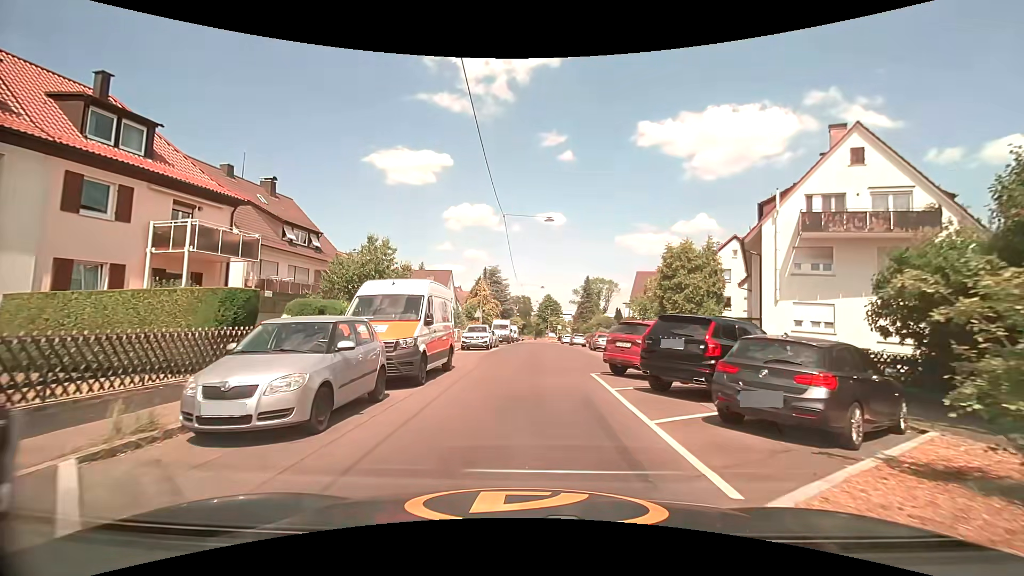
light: Day
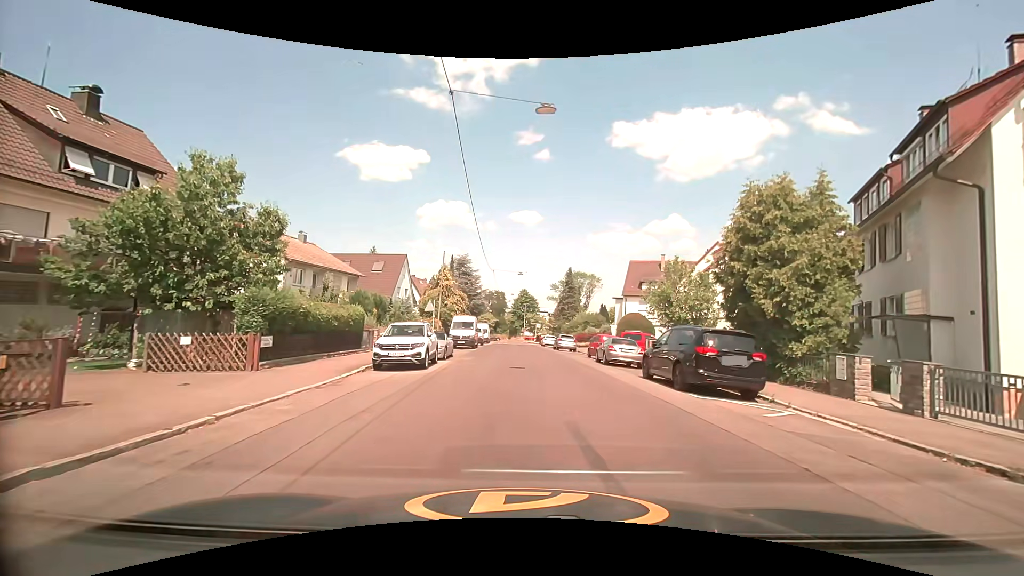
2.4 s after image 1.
(+0.1, +14.0) m; +3°
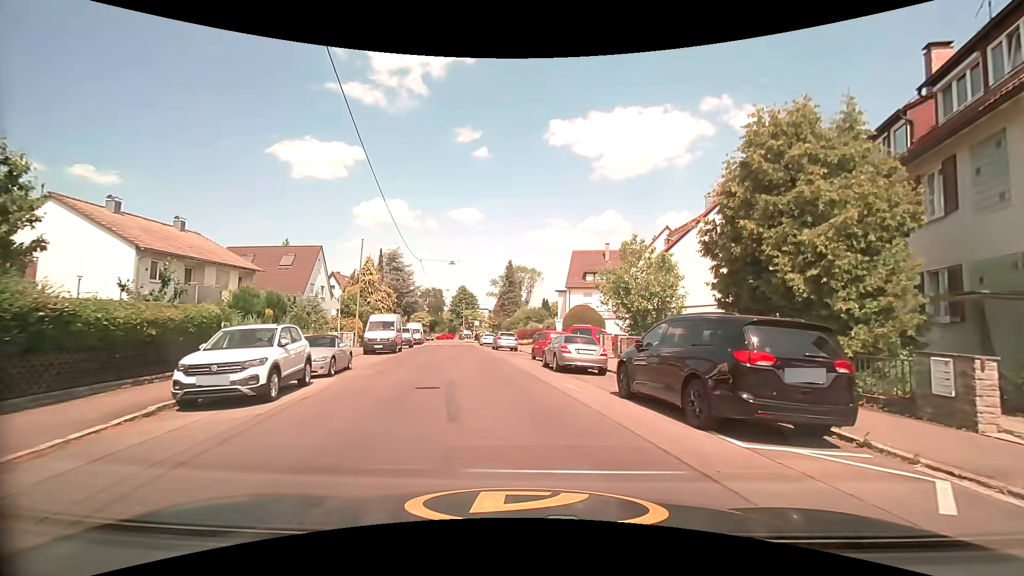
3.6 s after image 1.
(+0.4, +6.1) m; +6°
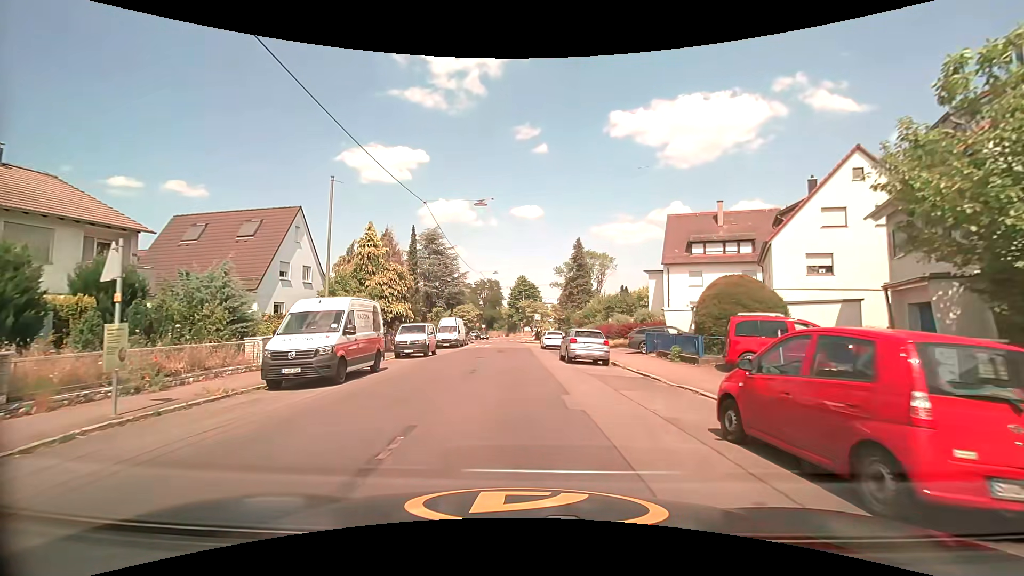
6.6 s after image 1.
(-1.0, +18.7) m; -8°
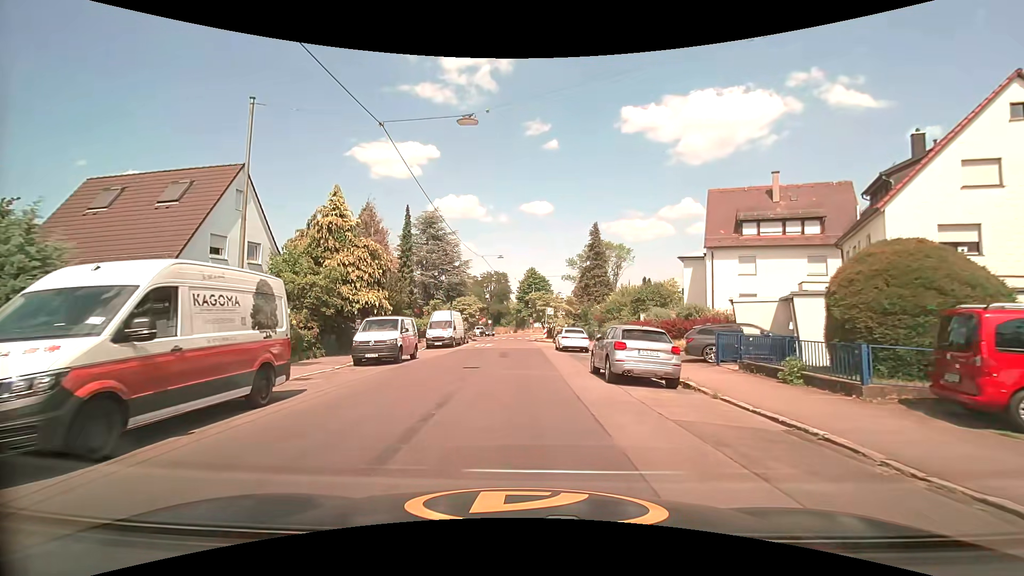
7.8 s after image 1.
(0.0, +8.3) m; -1°
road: residential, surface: asphalt
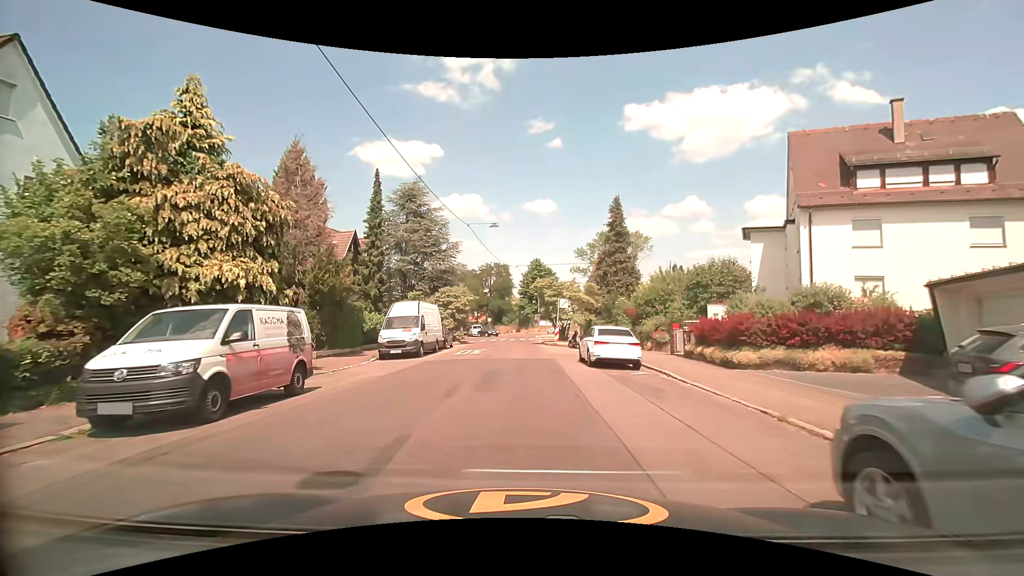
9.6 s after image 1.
(+0.1, +12.3) m; +1°
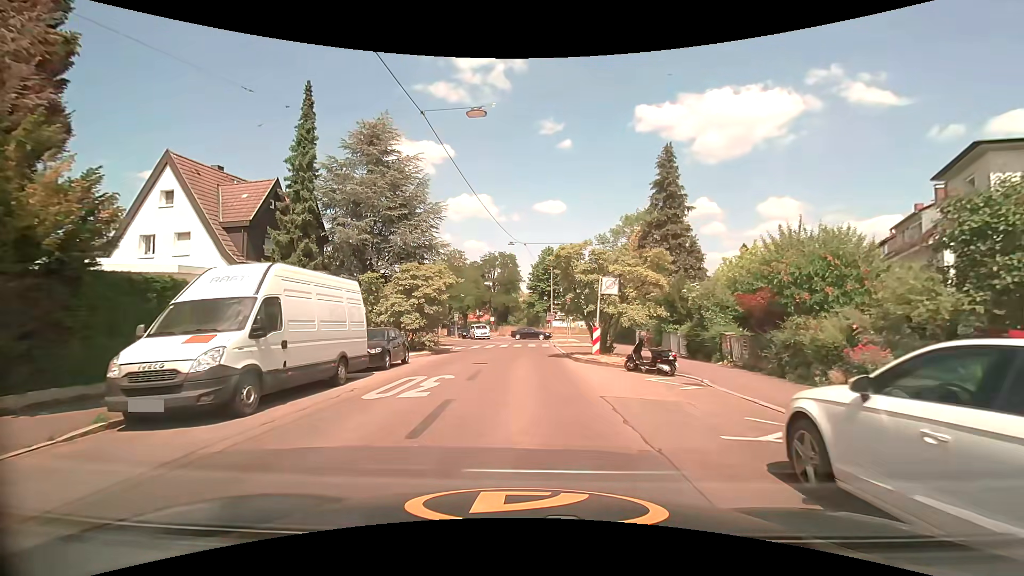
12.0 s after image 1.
(-0.3, +15.3) m; -2°
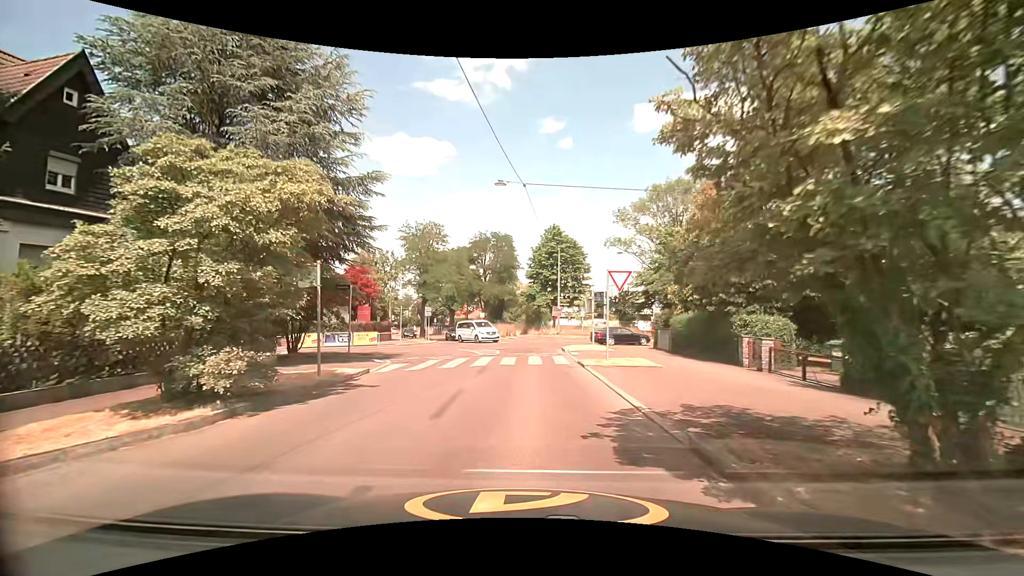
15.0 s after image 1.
(+0.1, +16.8) m; +2°
